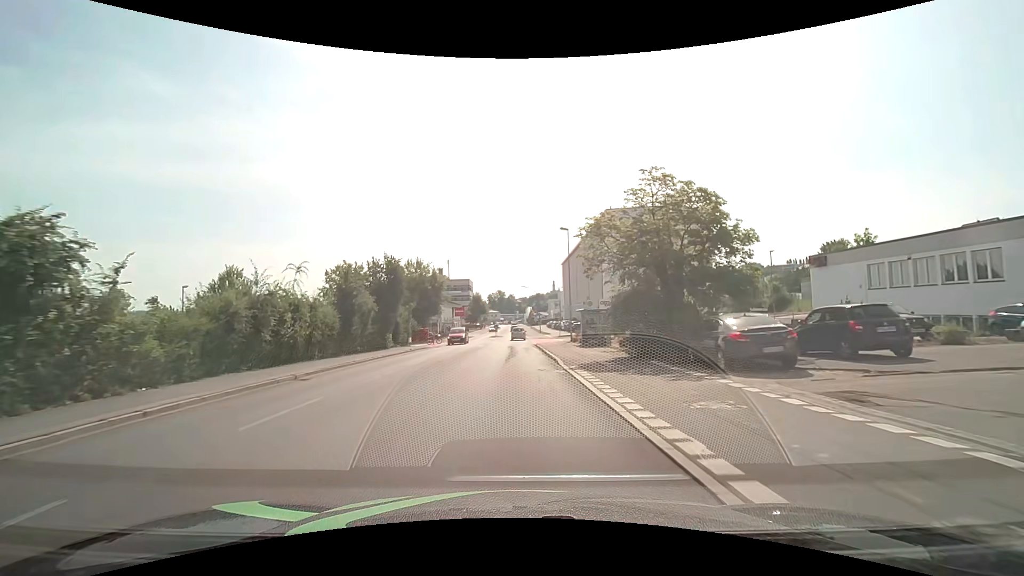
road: tertiary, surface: asphalt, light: Day
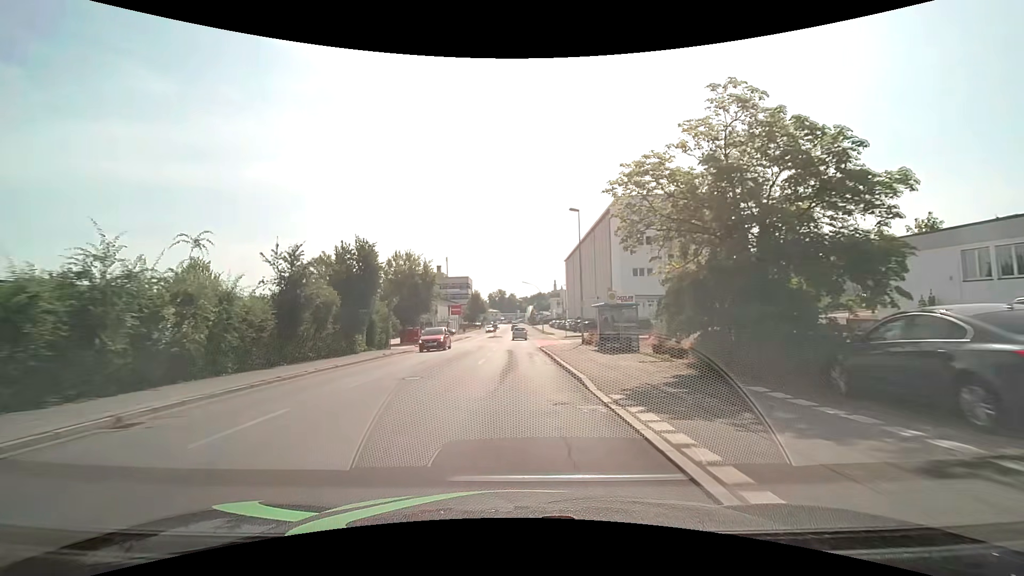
(0.0, +7.3) m; 0°
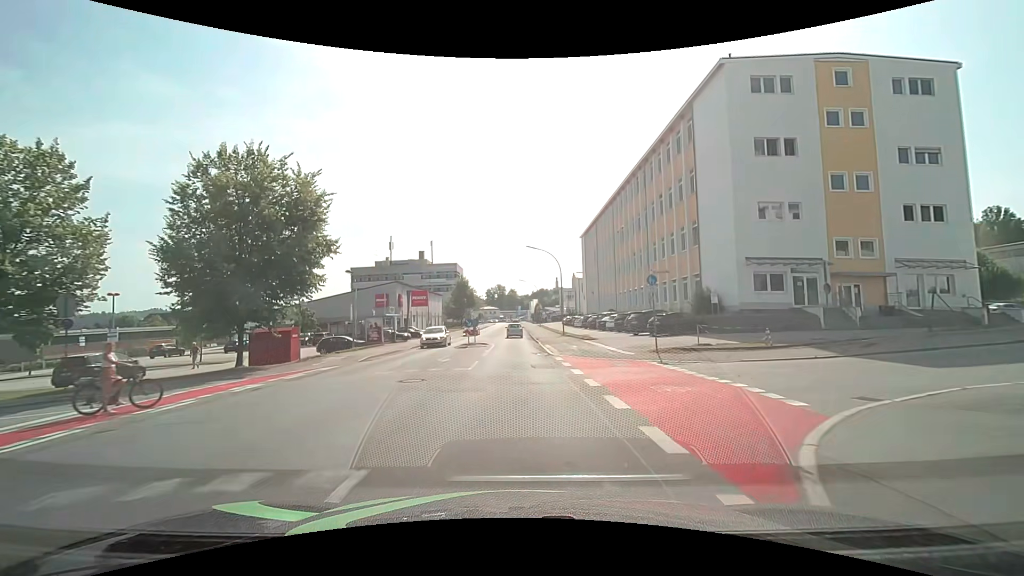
(0.0, +36.1) m; 0°
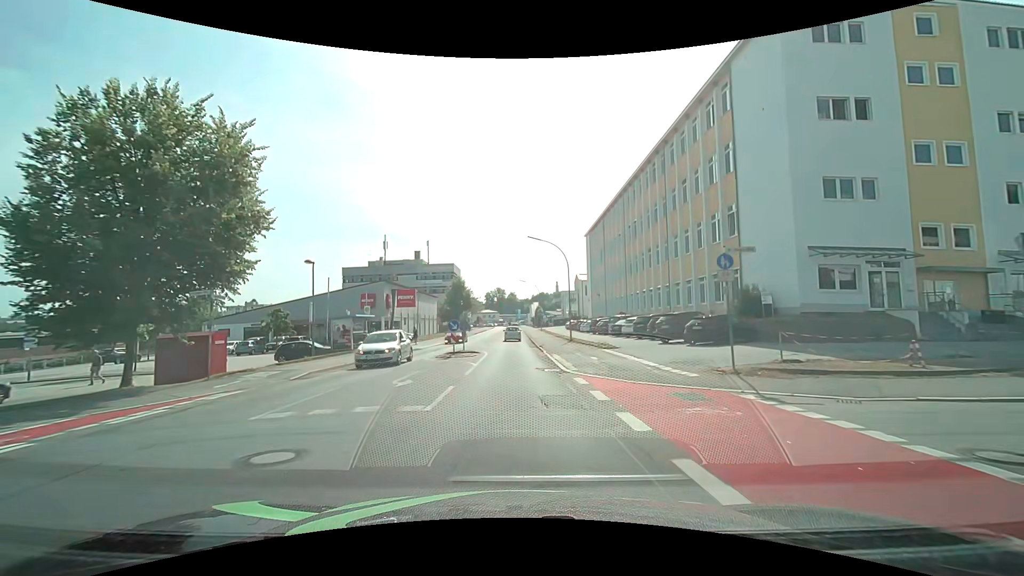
(0.0, +7.1) m; 0°
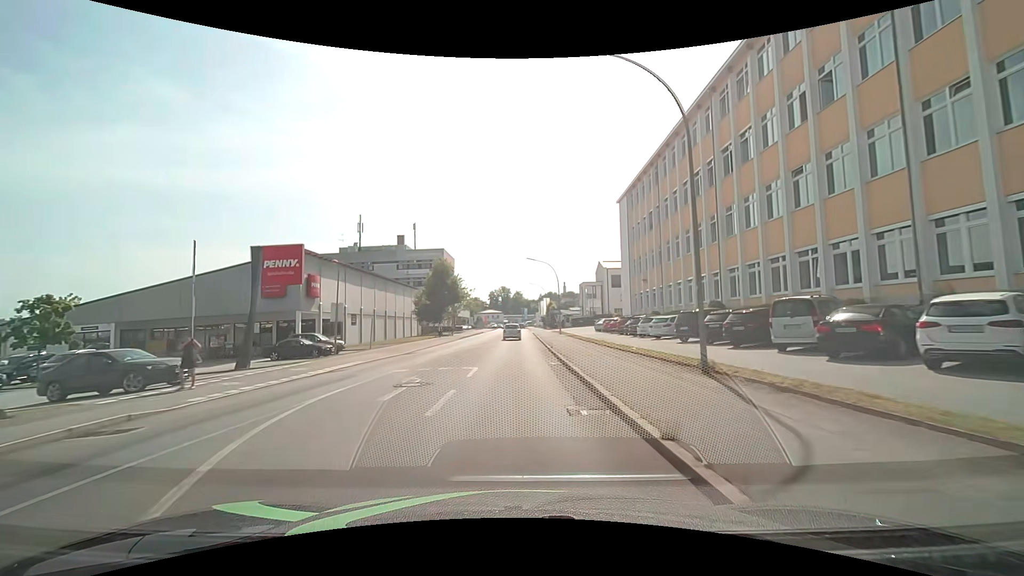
(0.0, +28.7) m; -1°
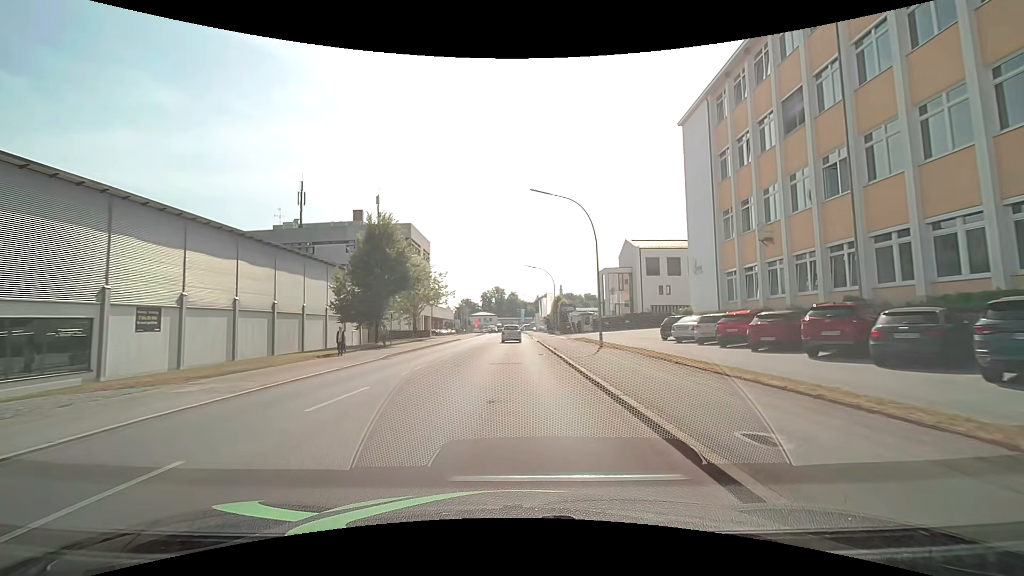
(0.0, +30.2) m; +1°
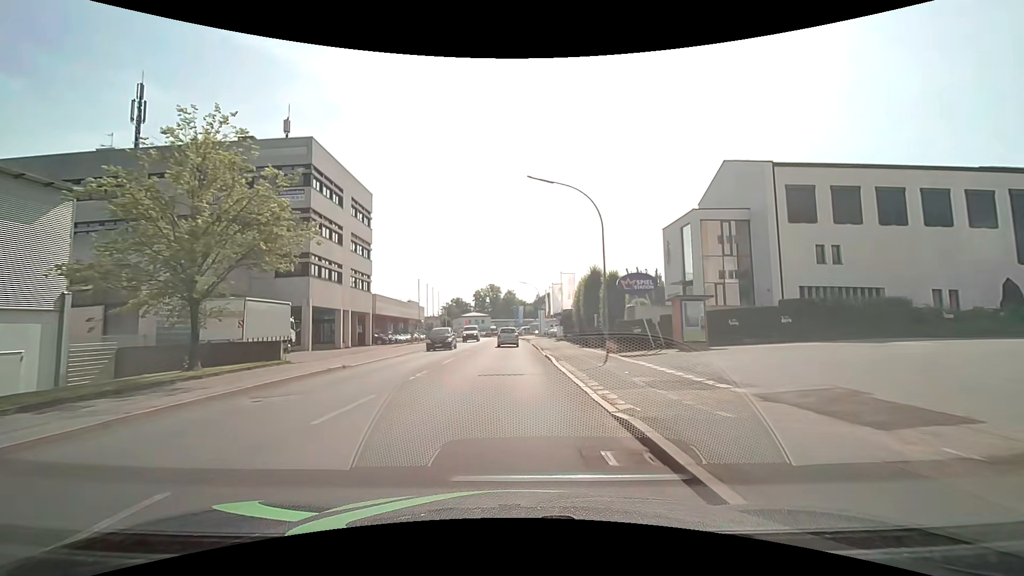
(+0.2, +37.7) m; 0°
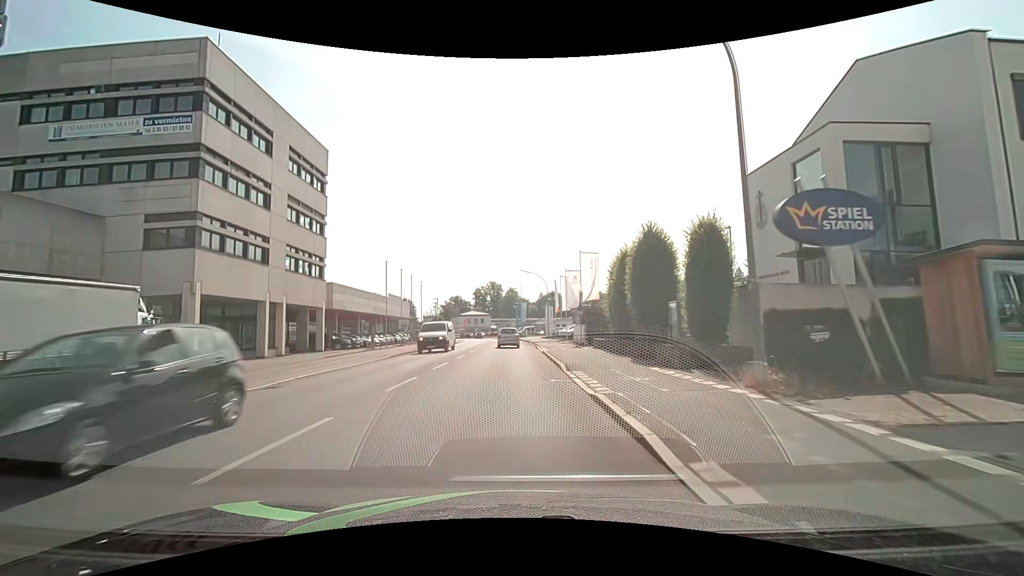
(+0.1, +15.1) m; 0°
